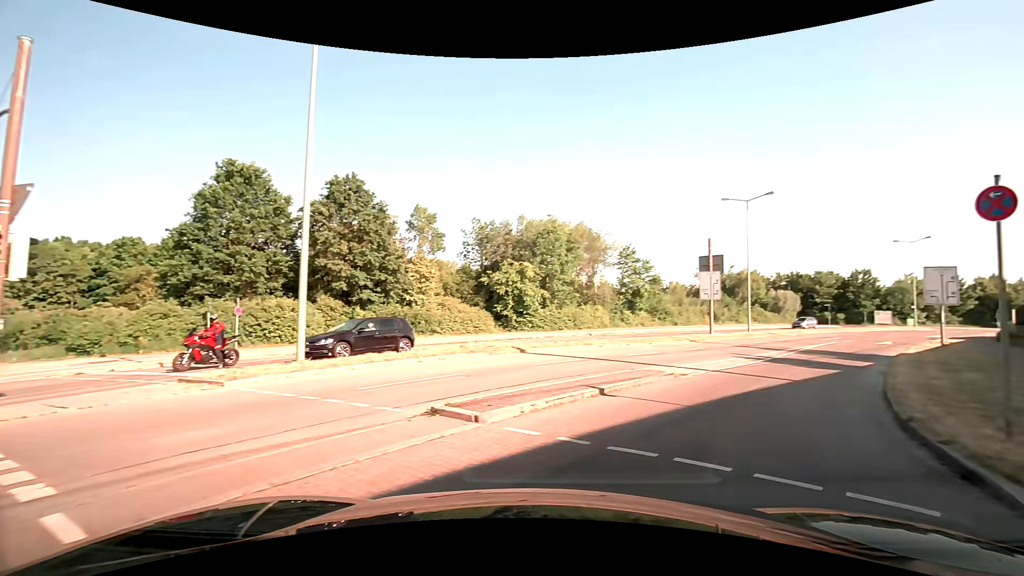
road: tertiary_link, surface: asphalt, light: Day
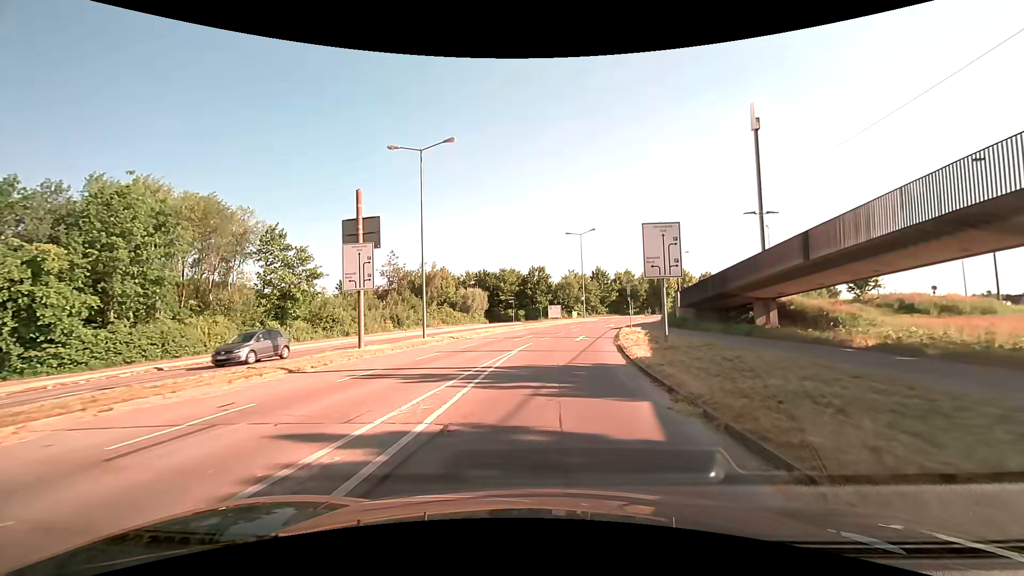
(+7.4, +17.2) m; +32°
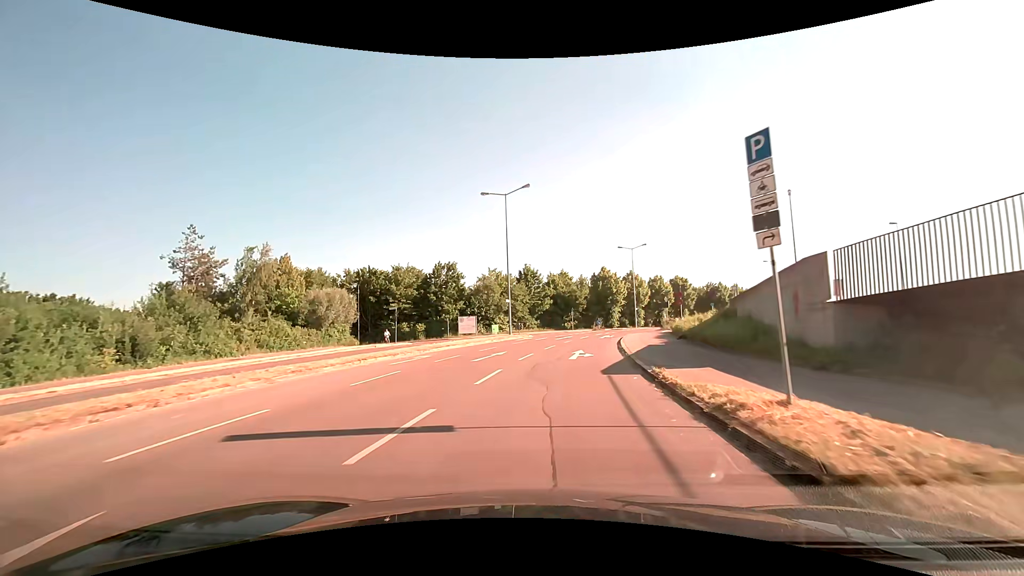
(+2.4, +29.9) m; +9°
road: tertiary
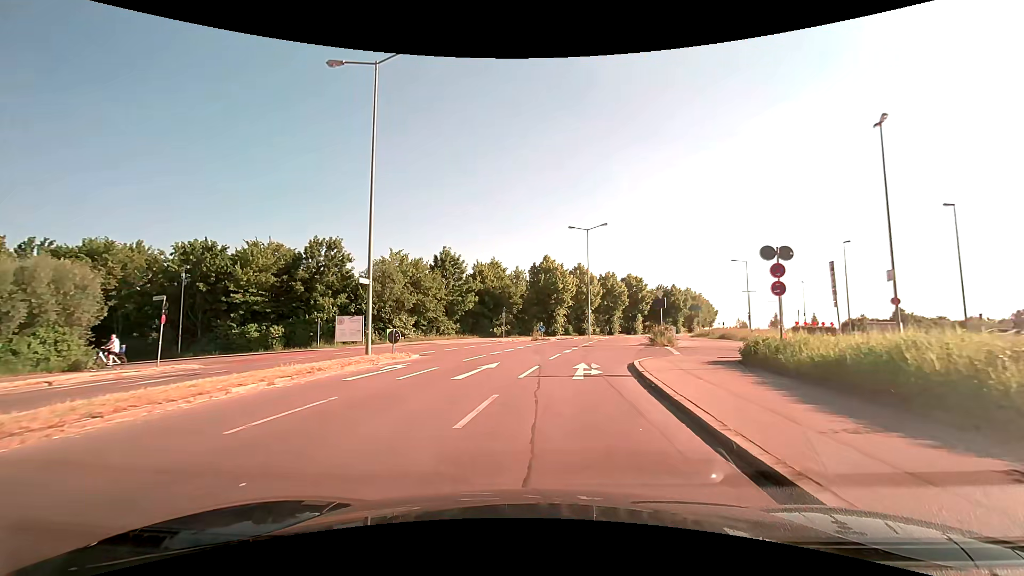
(+1.6, +21.7) m; +8°
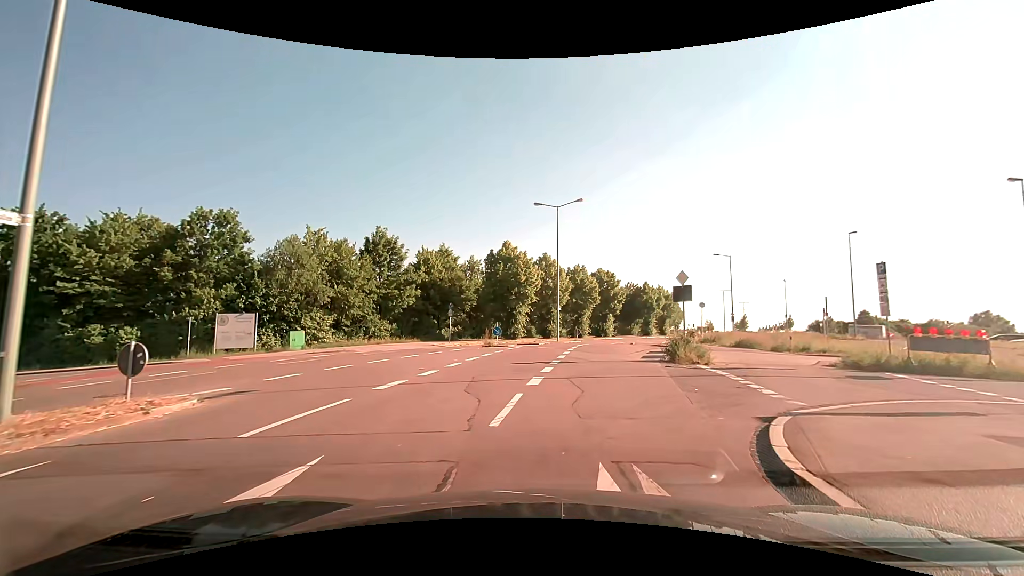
(+0.4, +11.6) m; +4°
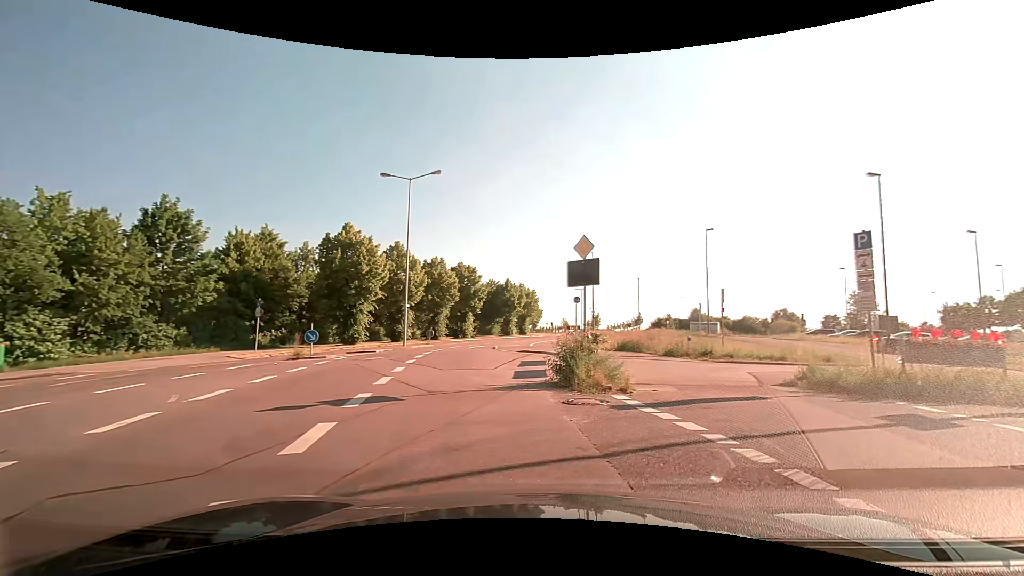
(+0.8, +8.0) m; +16°
